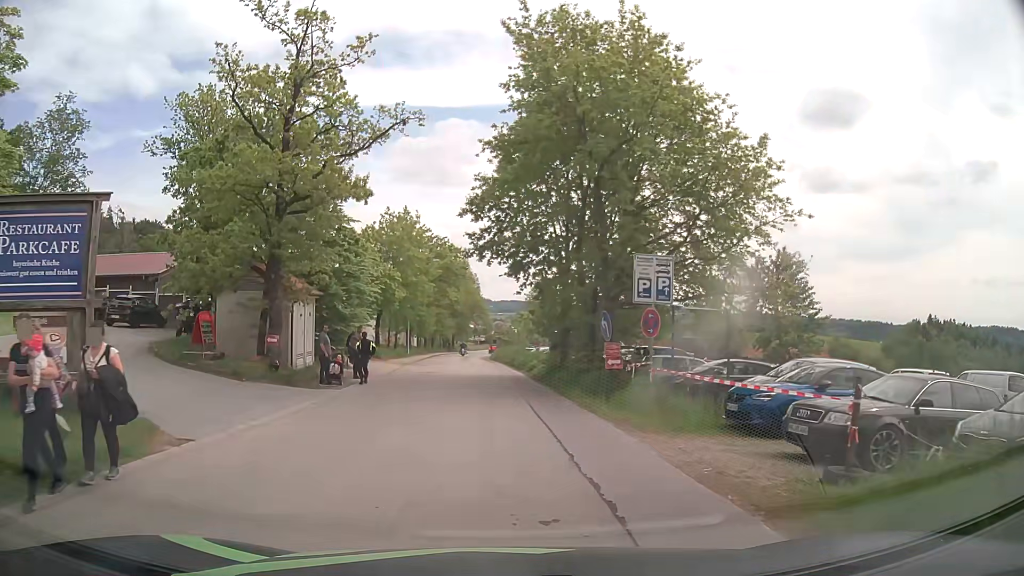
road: unclassified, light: Day
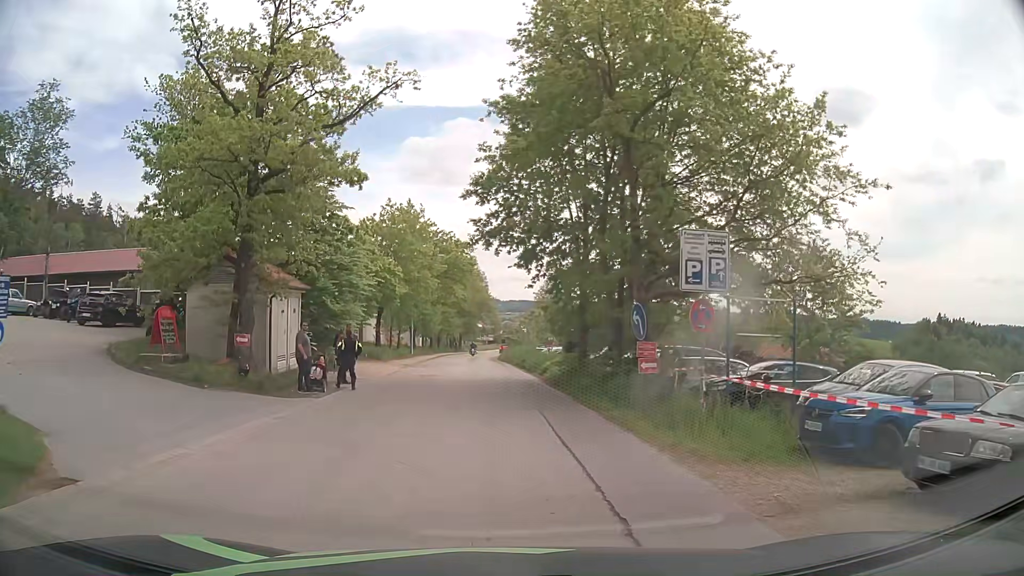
(0.0, +3.1) m; 0°
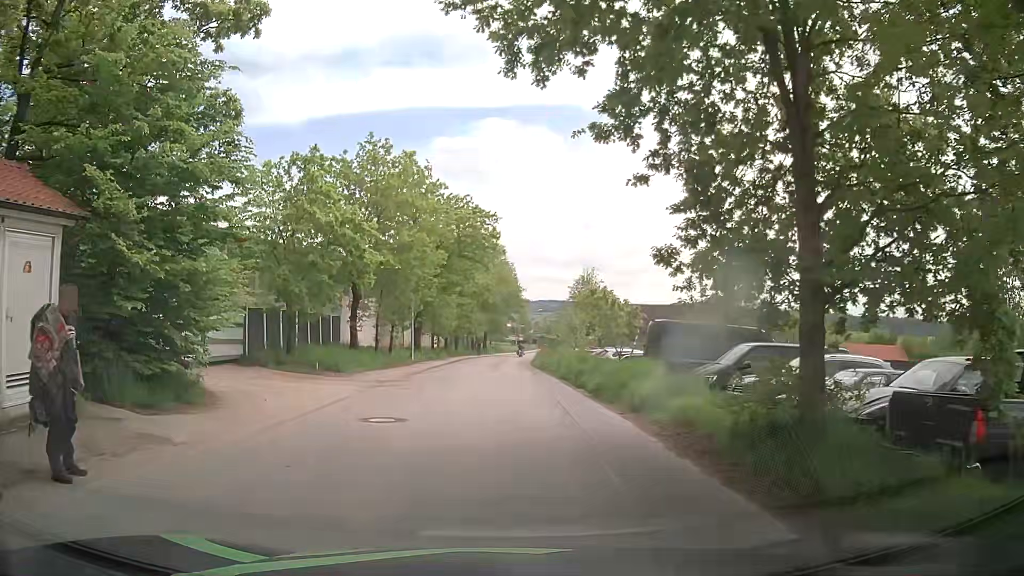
(-0.6, +15.4) m; -3°
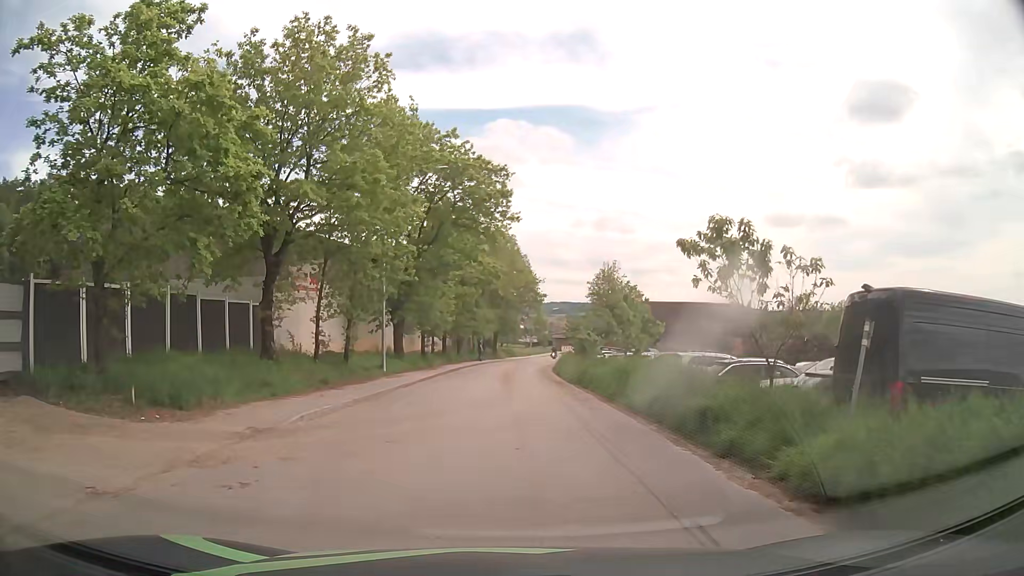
(-0.1, +12.9) m; -1°
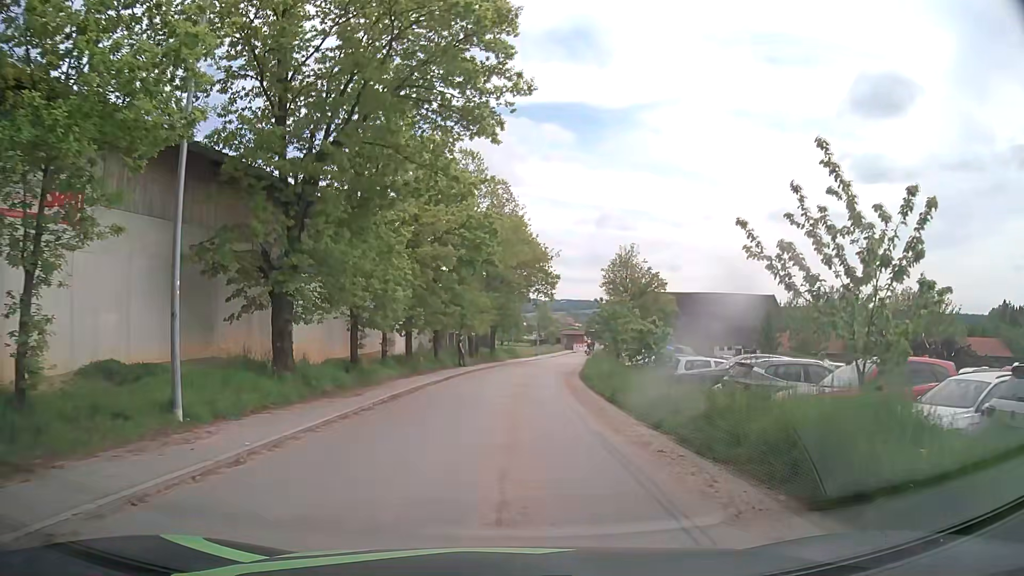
(-0.1, +17.5) m; 0°
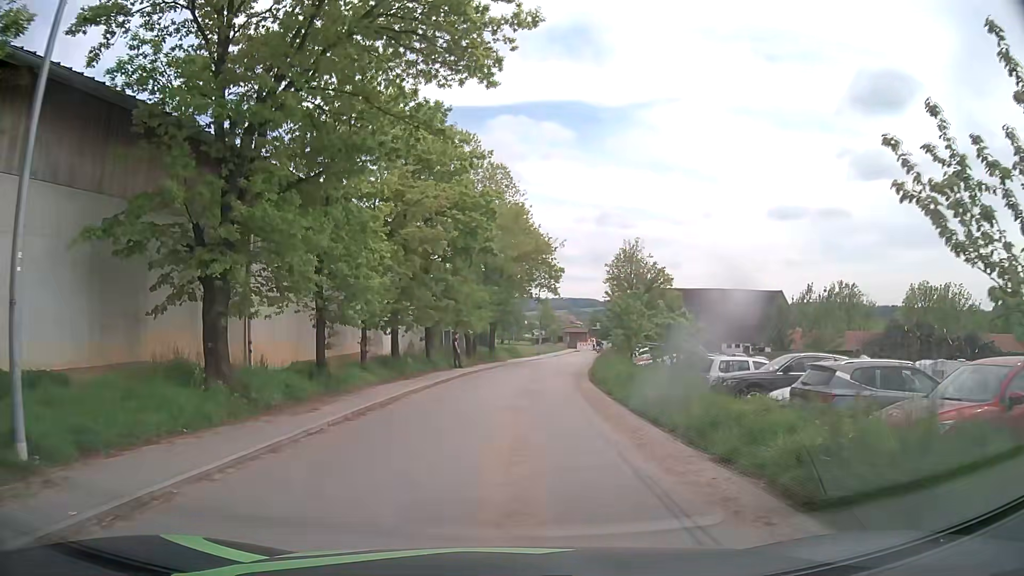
(0.0, +3.8) m; 0°
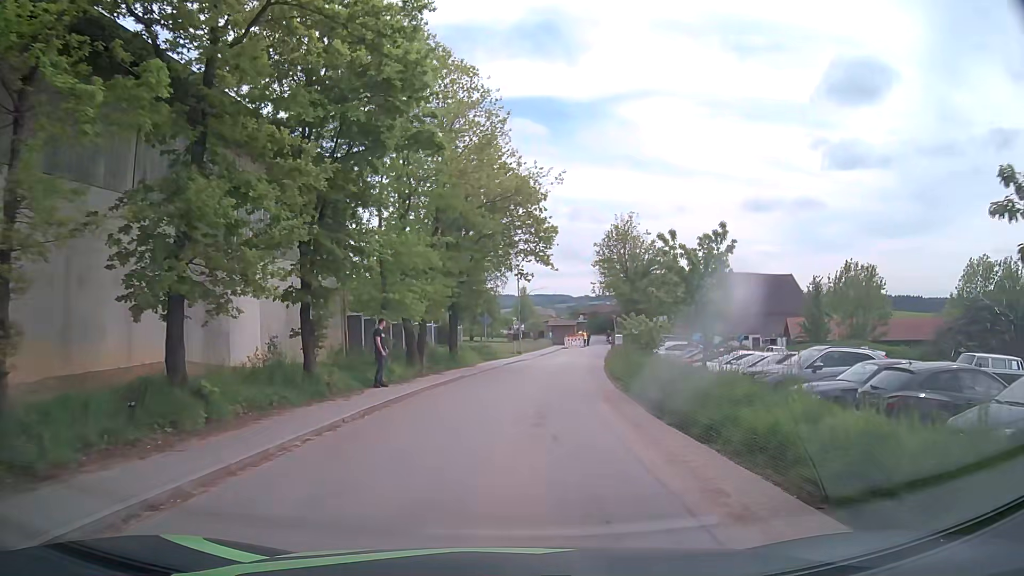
(+0.2, +16.1) m; +2°
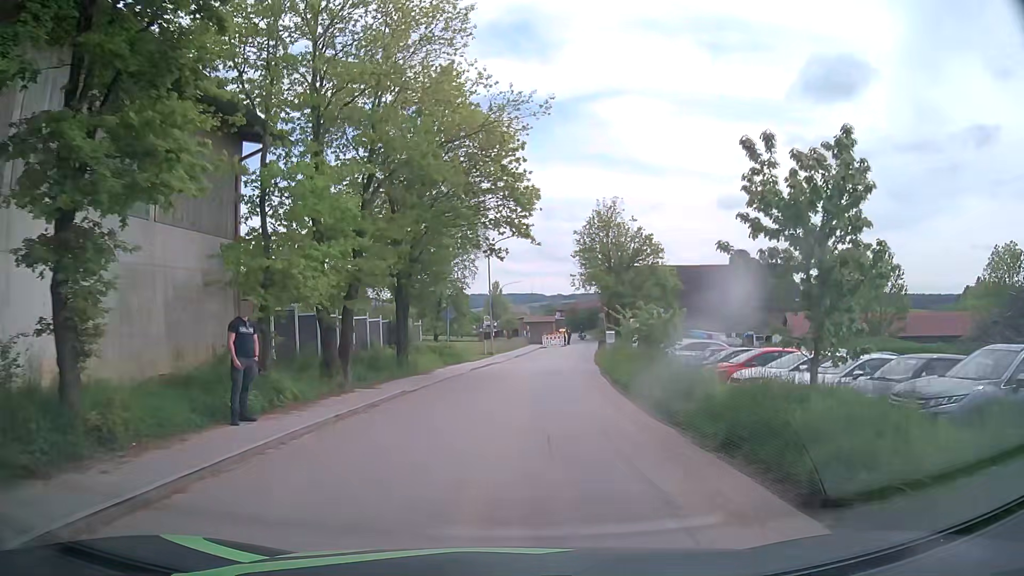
(+0.2, +8.2) m; +3°
